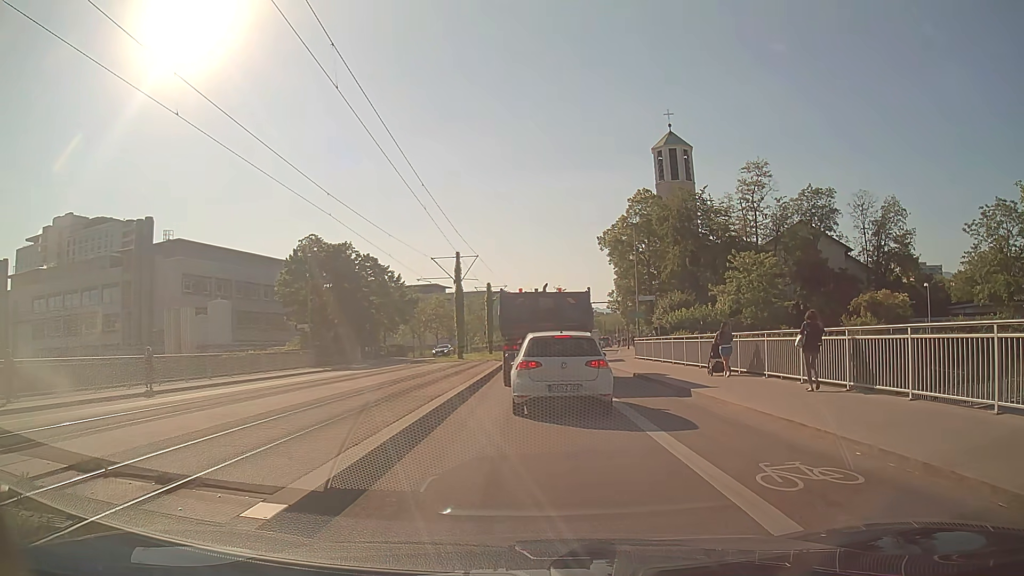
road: secondary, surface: asphalt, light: Day
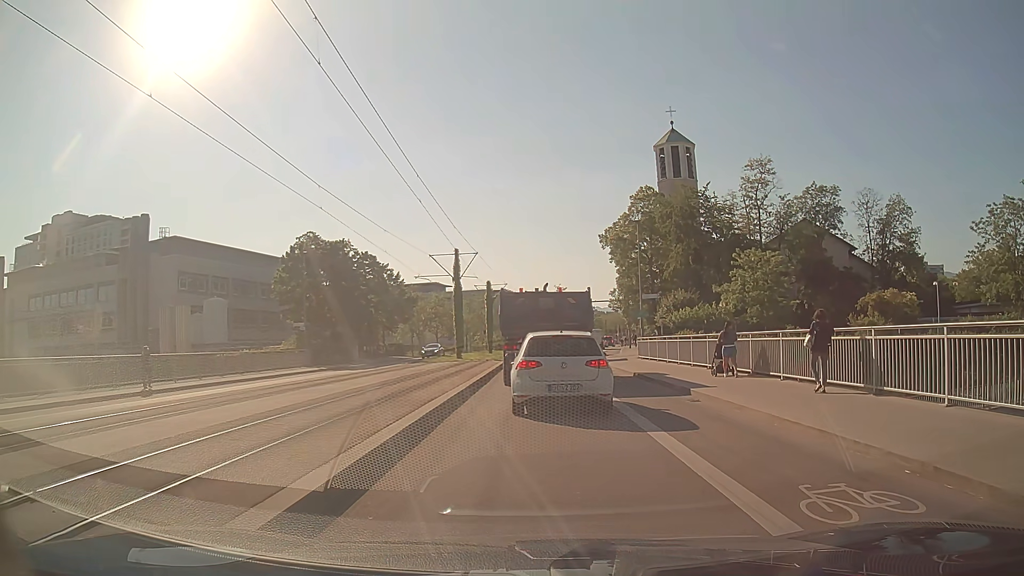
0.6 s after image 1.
(0.0, +1.1) m; +1°
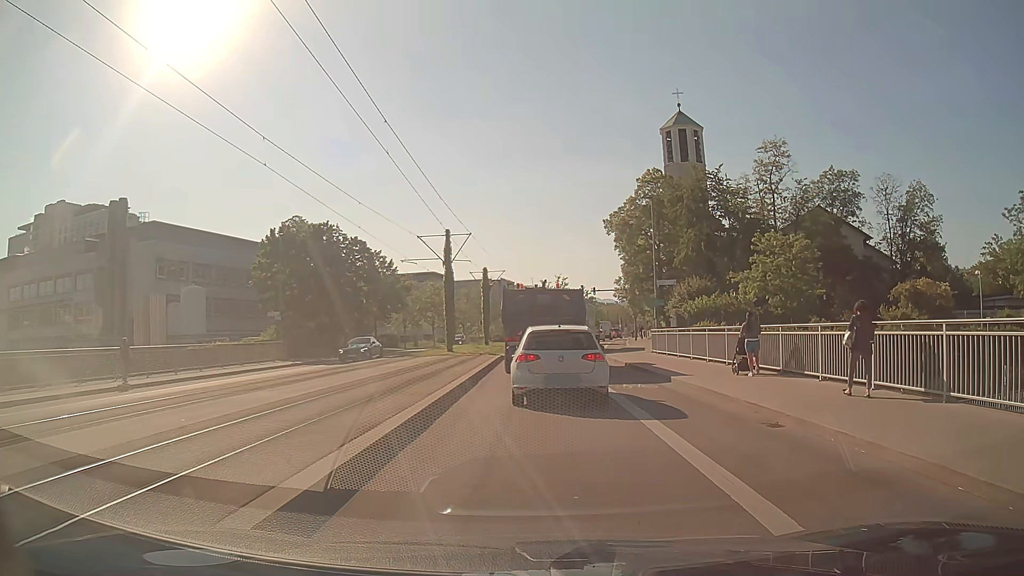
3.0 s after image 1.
(-0.1, +4.9) m; -2°
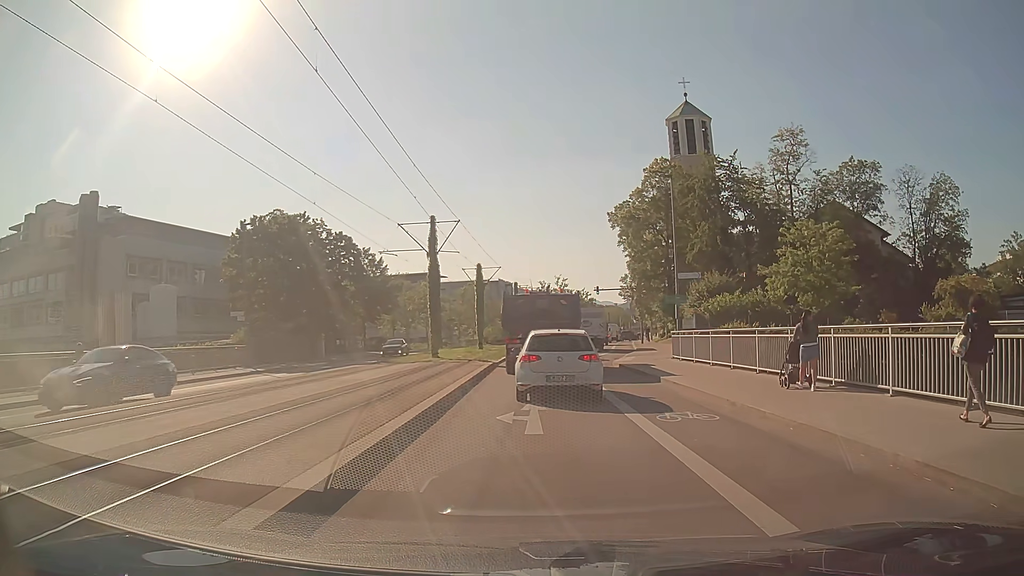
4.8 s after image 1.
(+0.1, +5.8) m; +2°
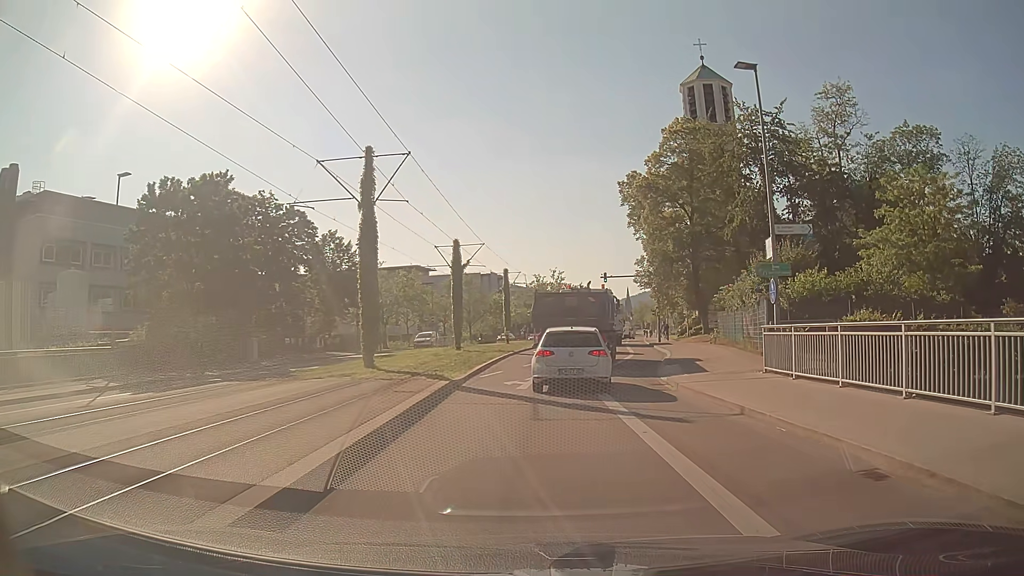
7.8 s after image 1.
(0.0, +13.3) m; 0°
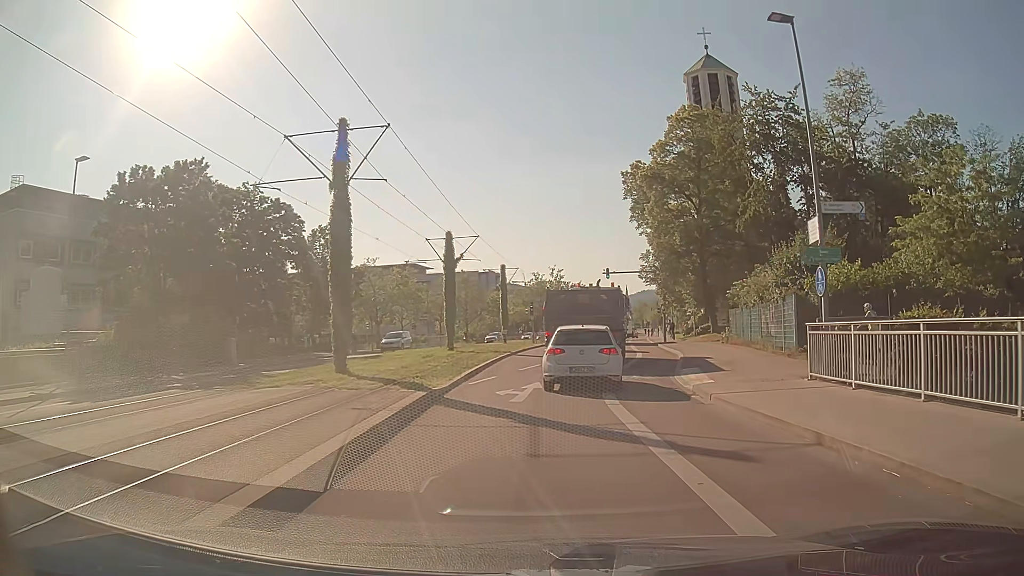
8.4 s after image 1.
(0.0, +3.2) m; 0°
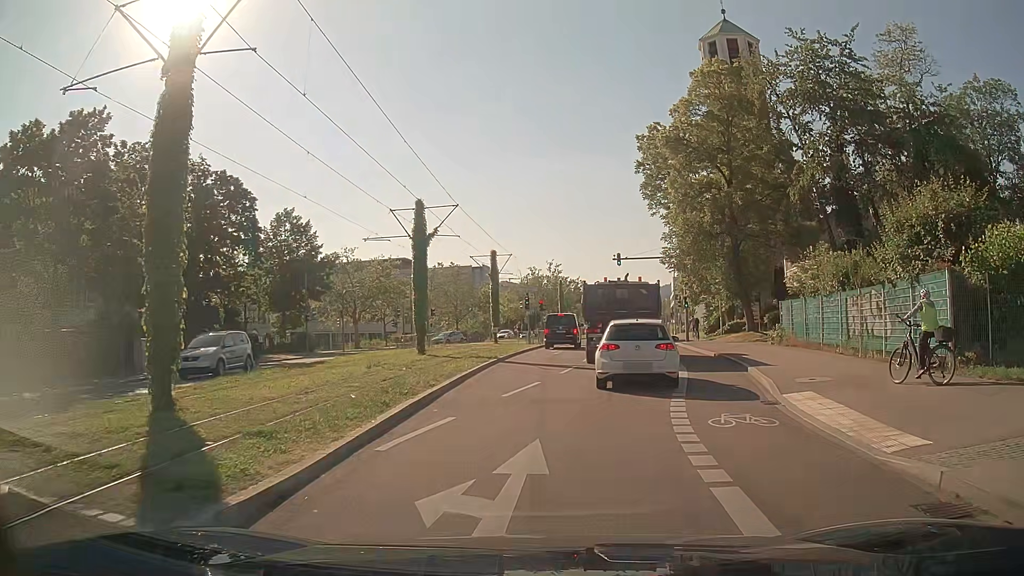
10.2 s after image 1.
(0.0, +9.7) m; 0°
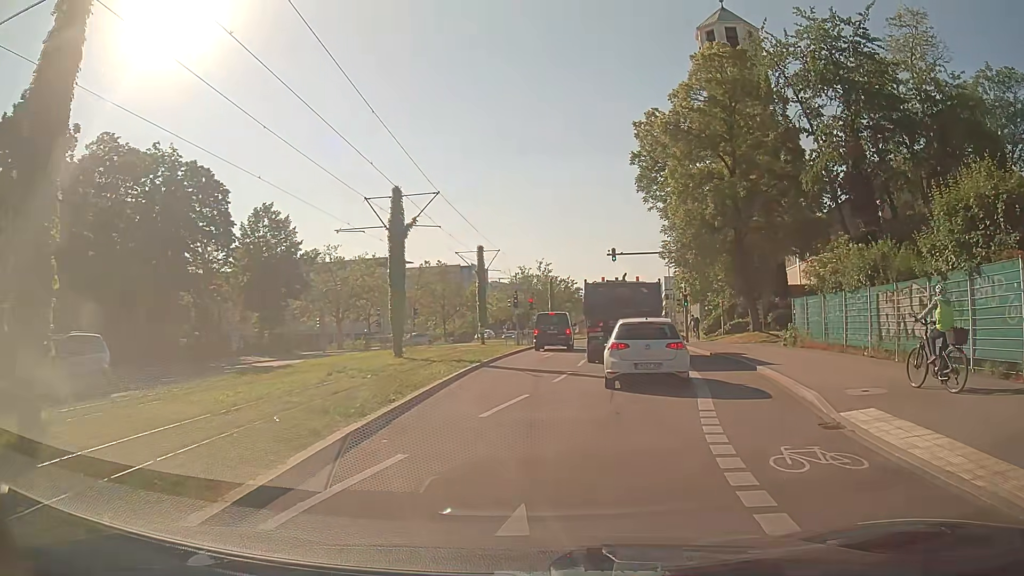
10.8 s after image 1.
(0.0, +3.0) m; +1°
(+1, +10) (+3, +20) (+4, +30) (+5, +40) (+6, +50) (+7, +60) (+9, +69) (+10, +79) (+12, +89) (+14, +99) m
